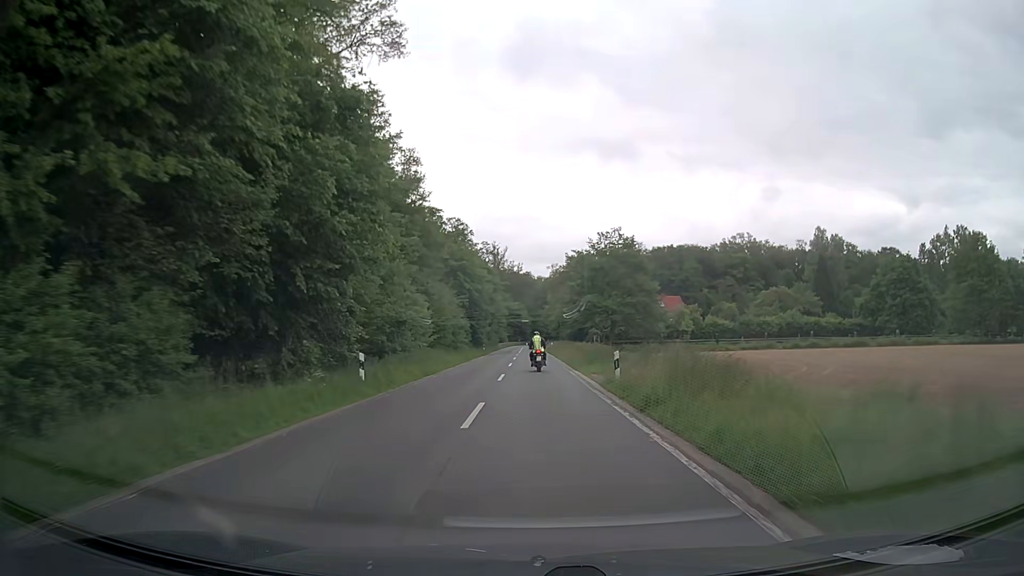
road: secondary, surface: asphalt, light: Day
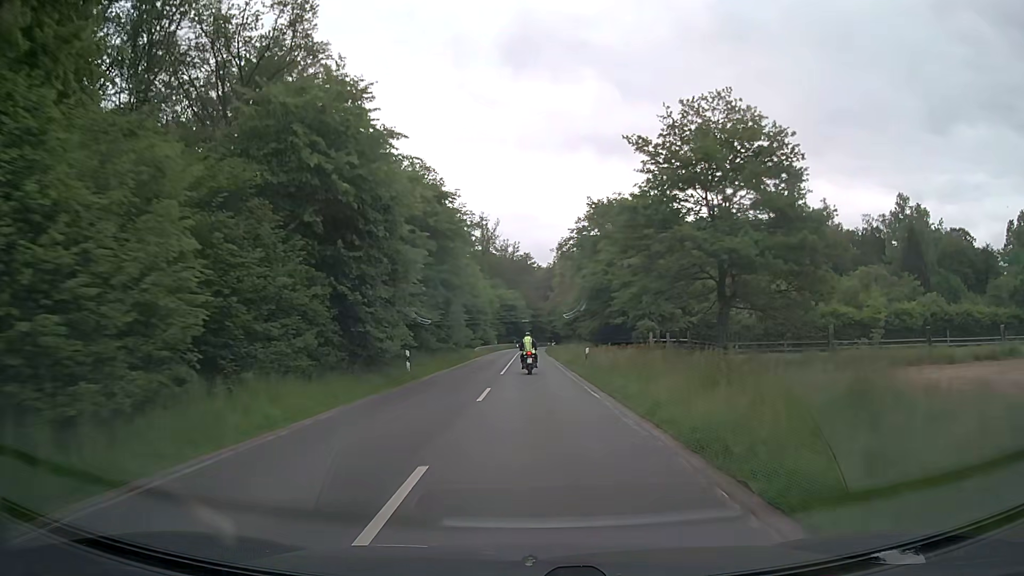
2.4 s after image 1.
(+0.1, +43.2) m; 0°
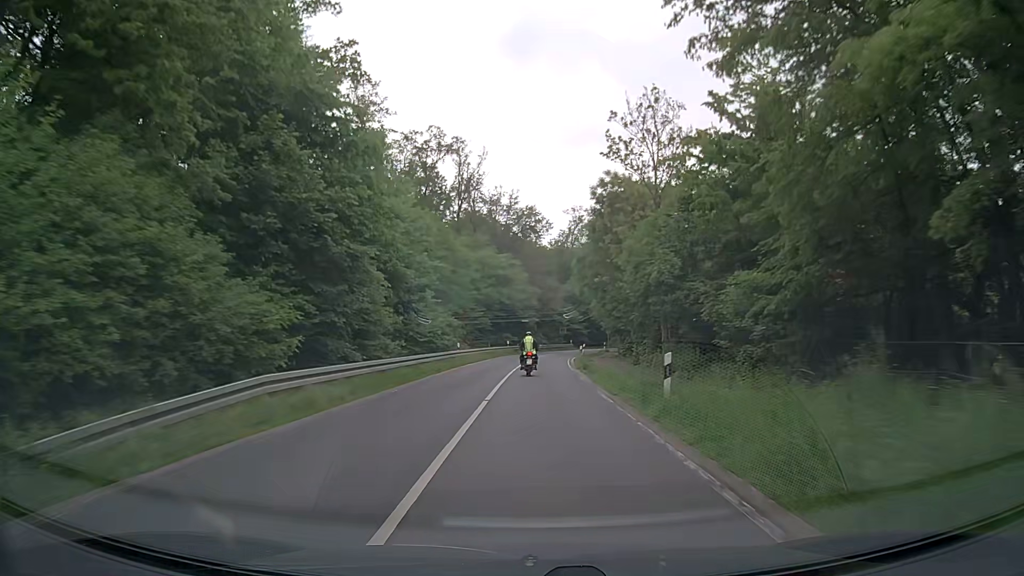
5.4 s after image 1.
(0.0, +52.6) m; 0°
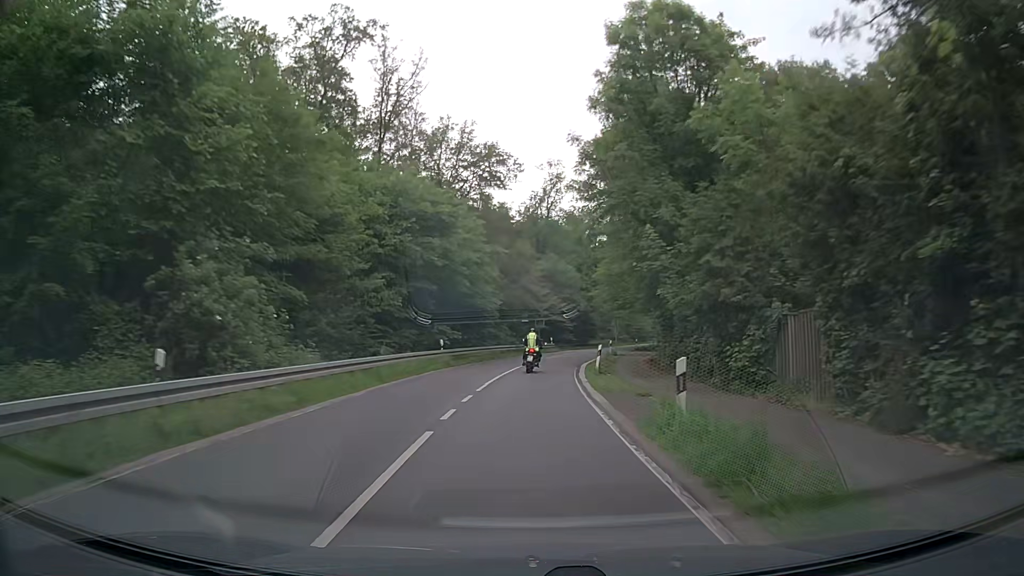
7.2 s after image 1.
(+0.5, +30.9) m; +2°
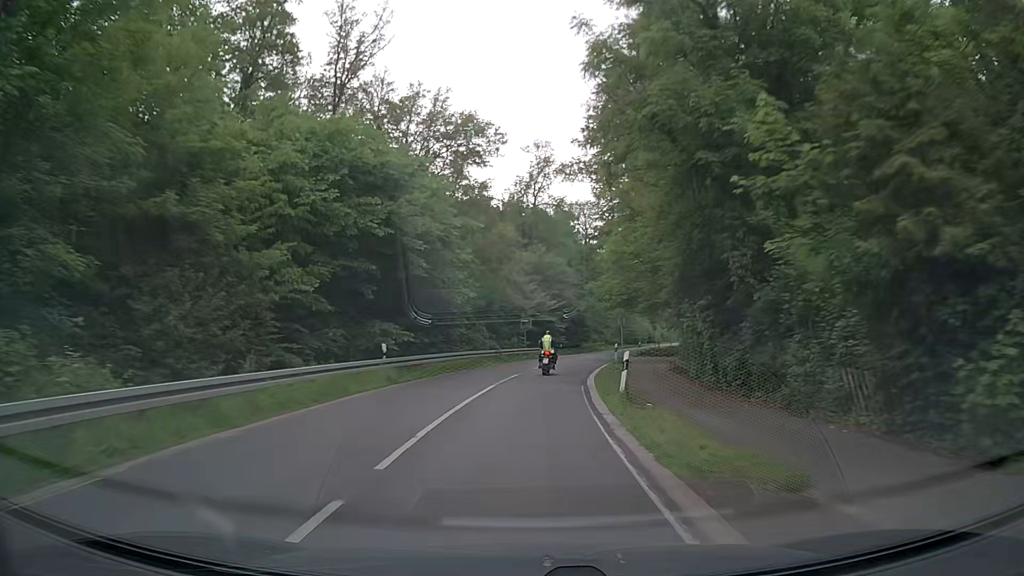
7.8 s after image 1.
(+0.1, +10.2) m; +1°
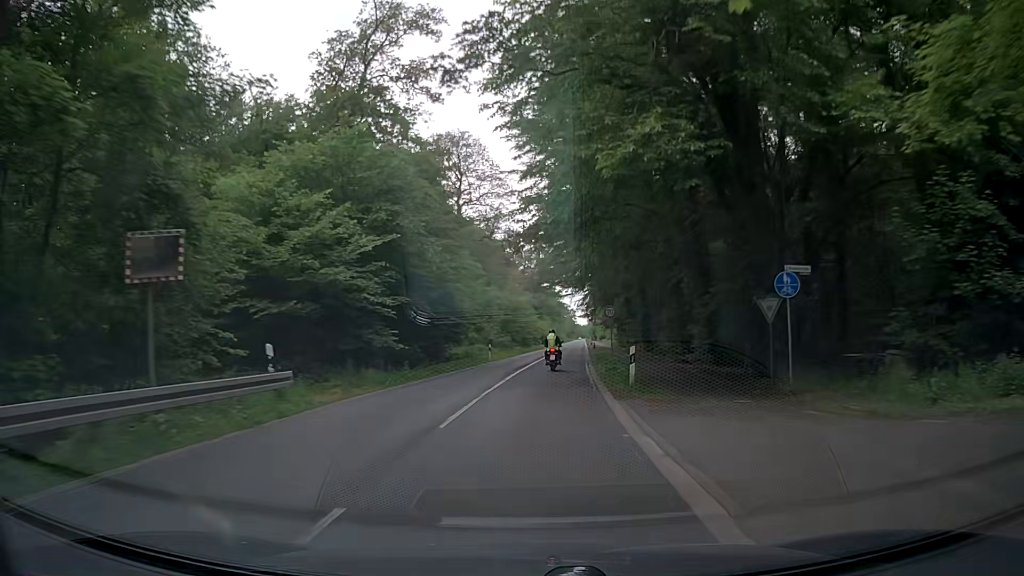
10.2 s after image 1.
(+3.2, +40.4) m; +11°
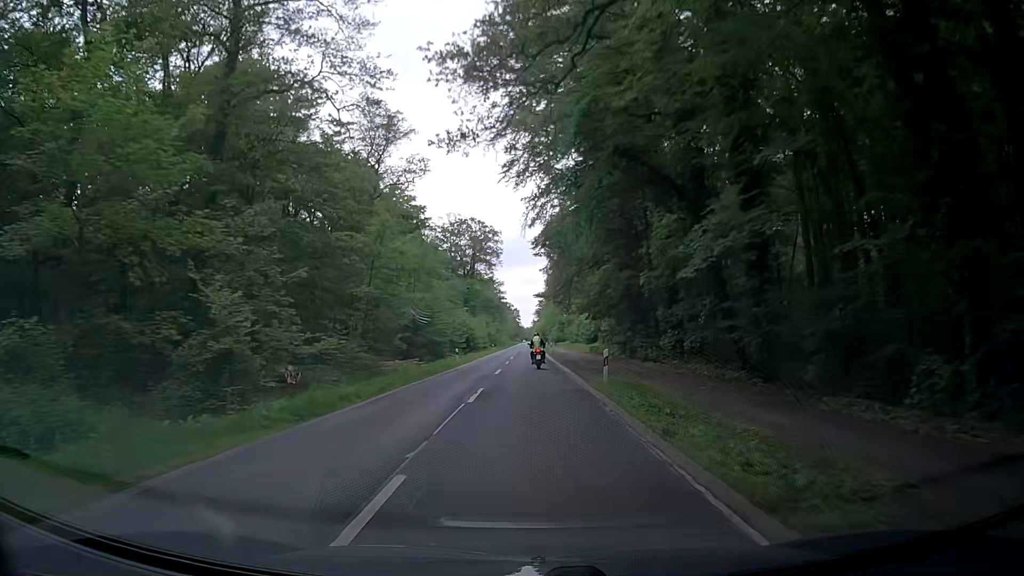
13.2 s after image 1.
(+2.8, +52.4) m; +5°
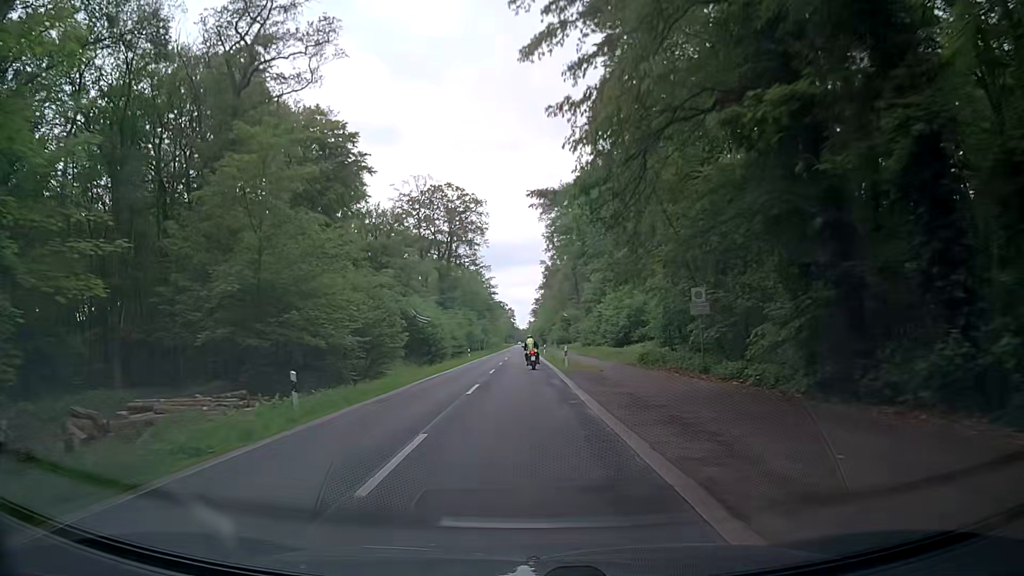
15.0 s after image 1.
(-0.1, +32.8) m; 0°
(0, +10) (0, +20) (0, +30) (0, +40) (0, +50) (0, +60) (0, +70) (0, +80) (-1, +90) (-1, +100) m
